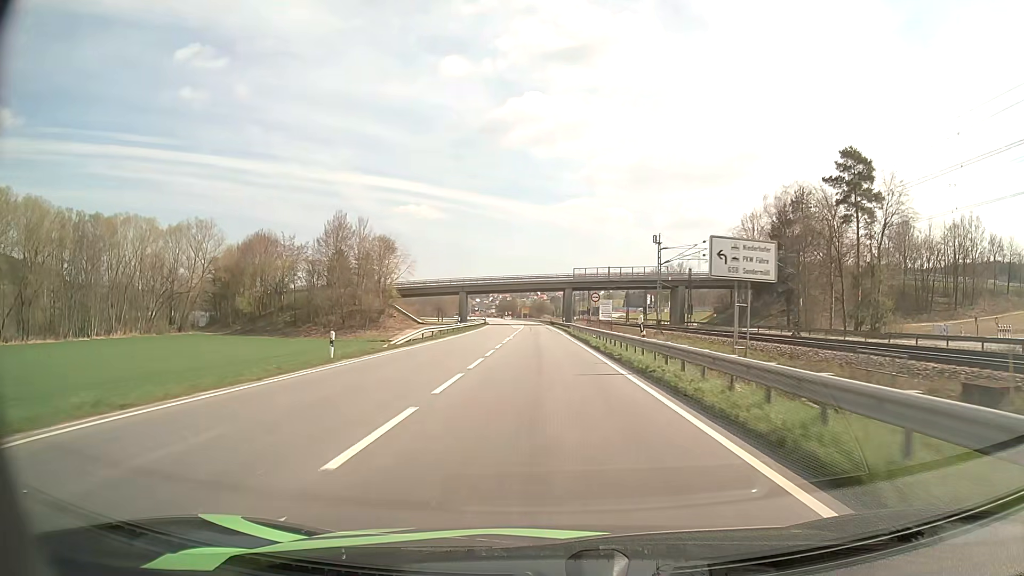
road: primary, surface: asphalt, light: Day
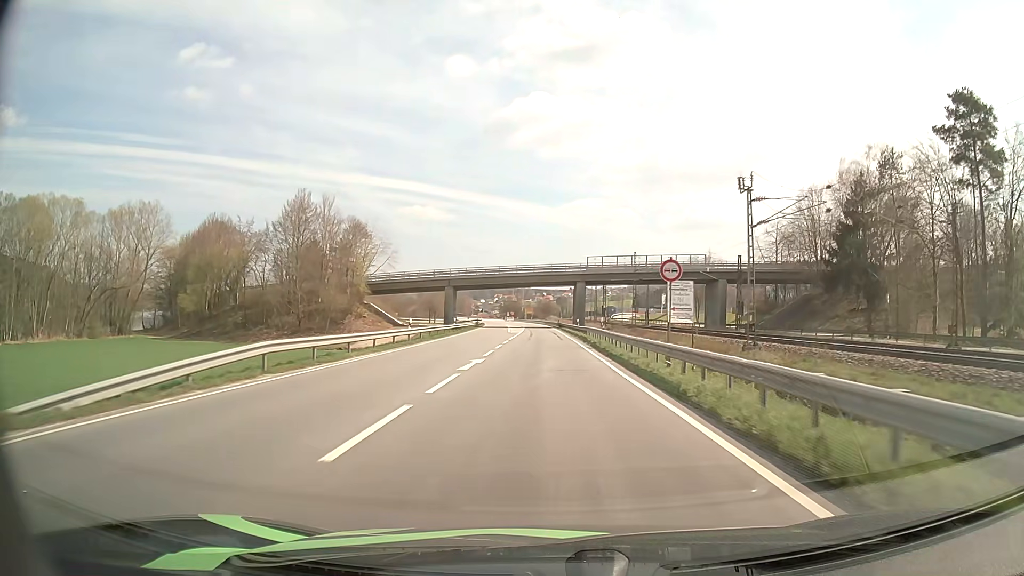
(-0.1, +23.9) m; 0°
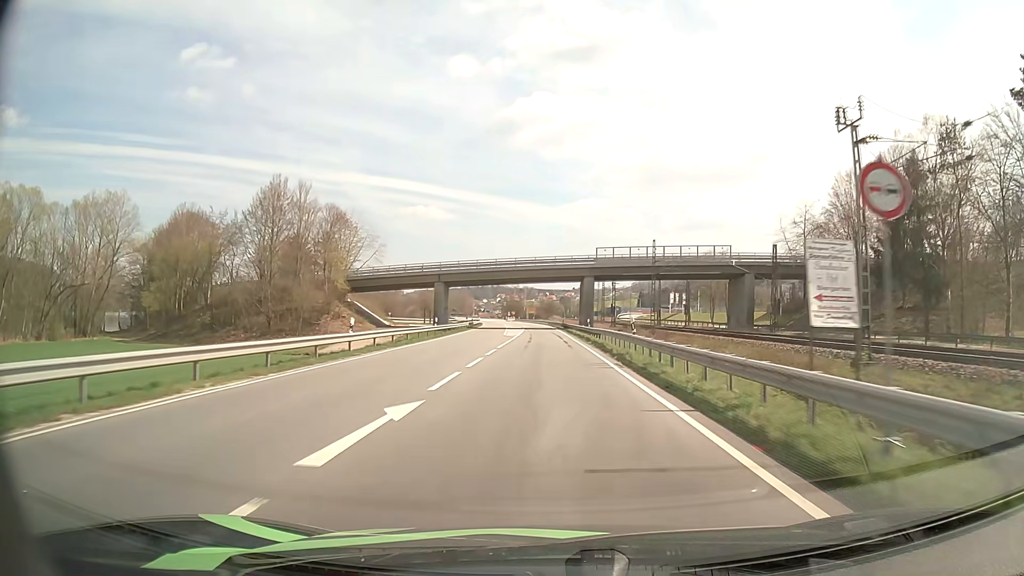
(0.0, +11.7) m; 0°
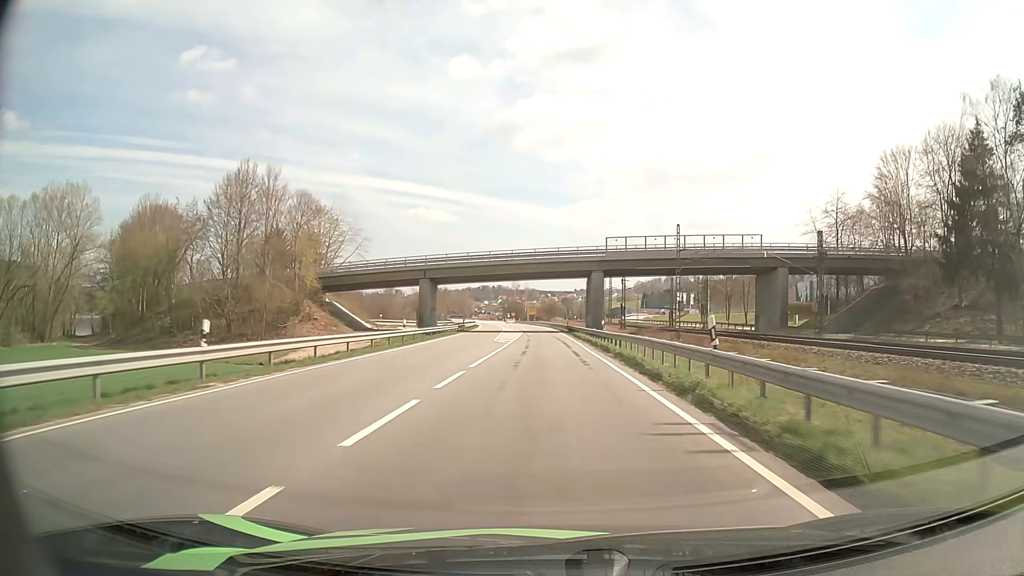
(0.0, +11.6) m; 0°
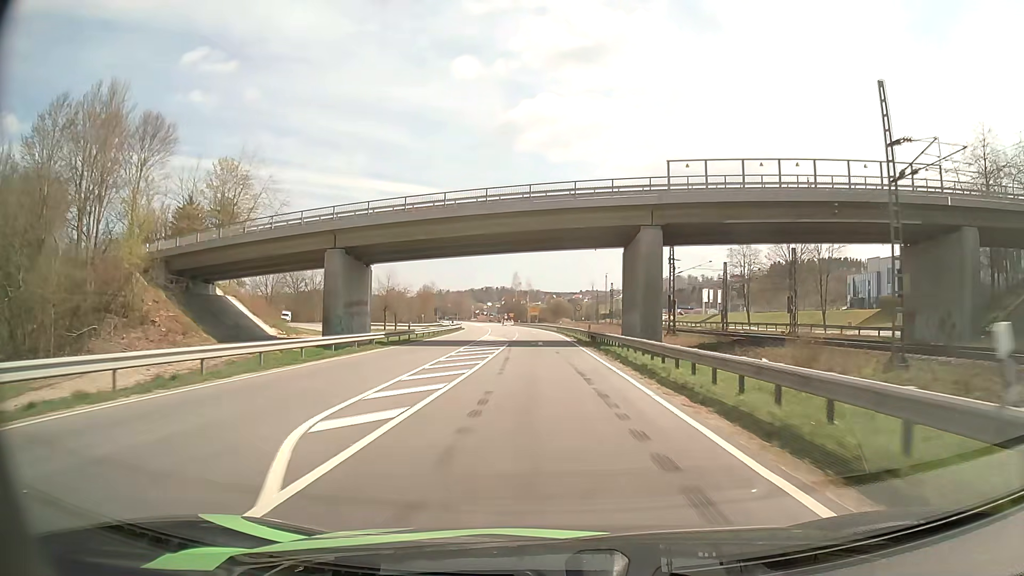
(-0.1, +34.5) m; 0°
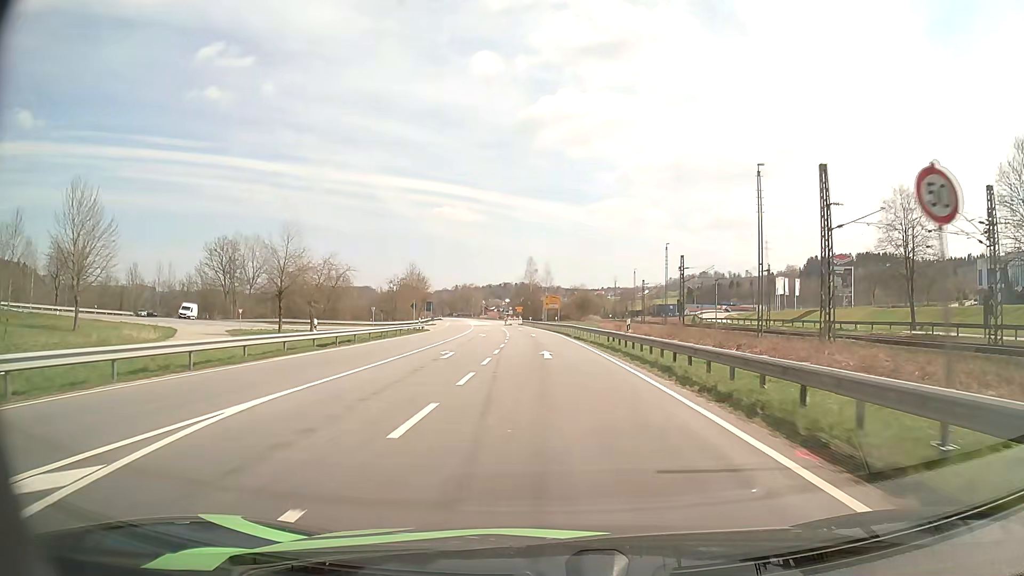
(-1.0, +54.4) m; -2°
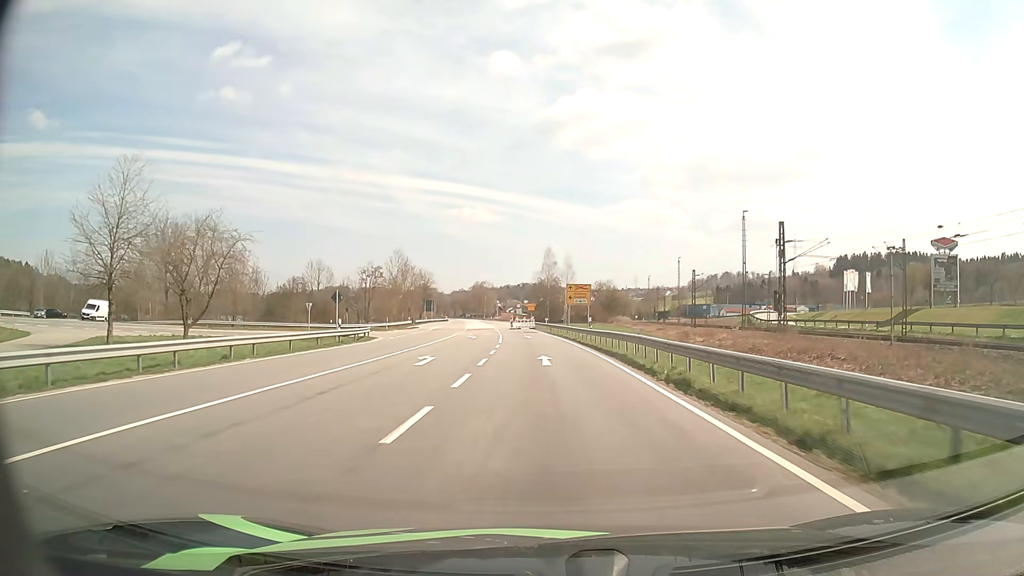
(-0.2, +30.2) m; -1°
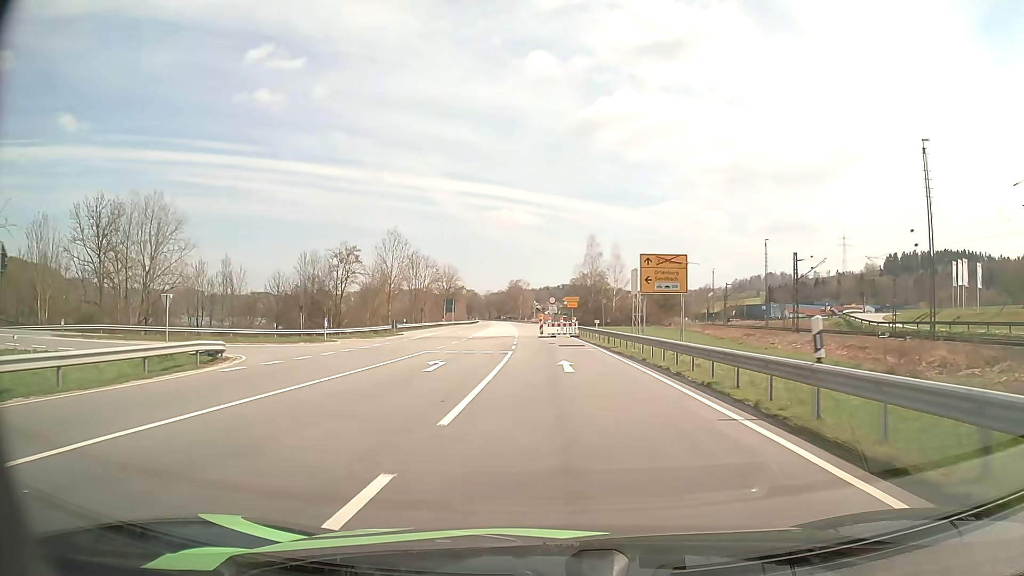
(-0.6, +28.5) m; -3°
(0, +10) (-1, +20) (-1, +30) (-2, +40) (-3, +50) (-4, +60) (-4, +70) (-4, +80) (-4, +90) (-4, +100) m
